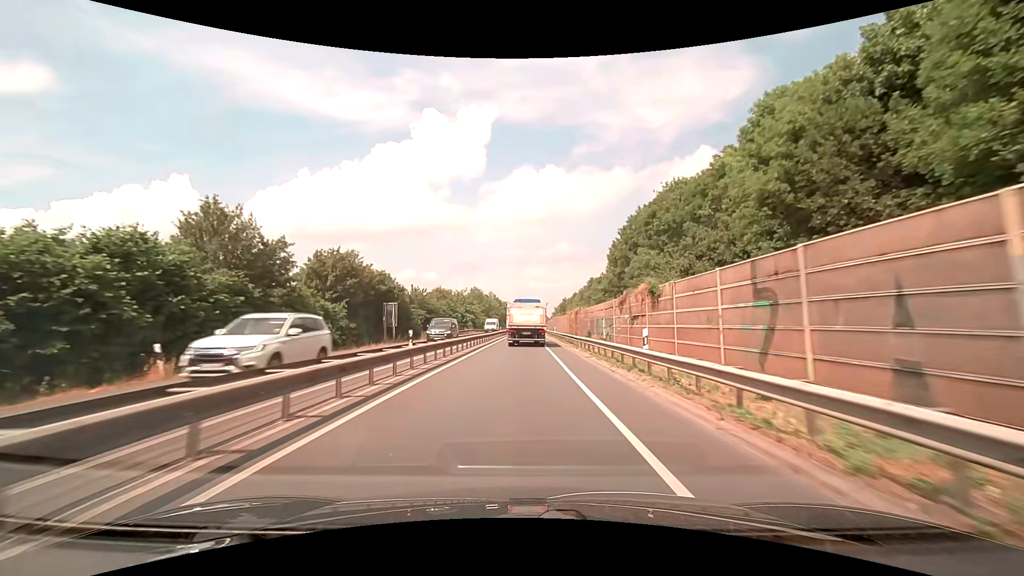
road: trunk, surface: asphalt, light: Day
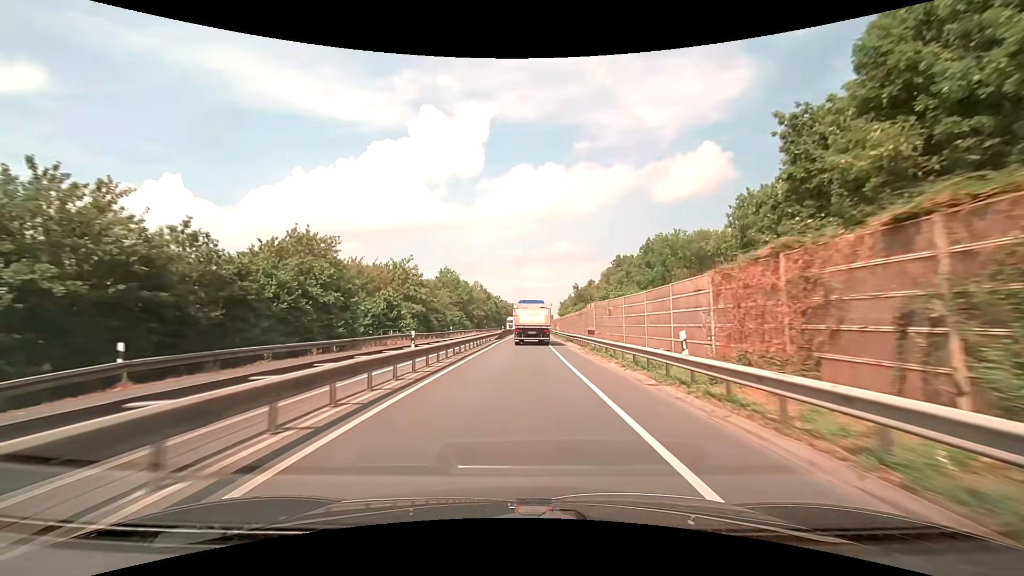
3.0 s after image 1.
(+0.4, +51.1) m; +1°
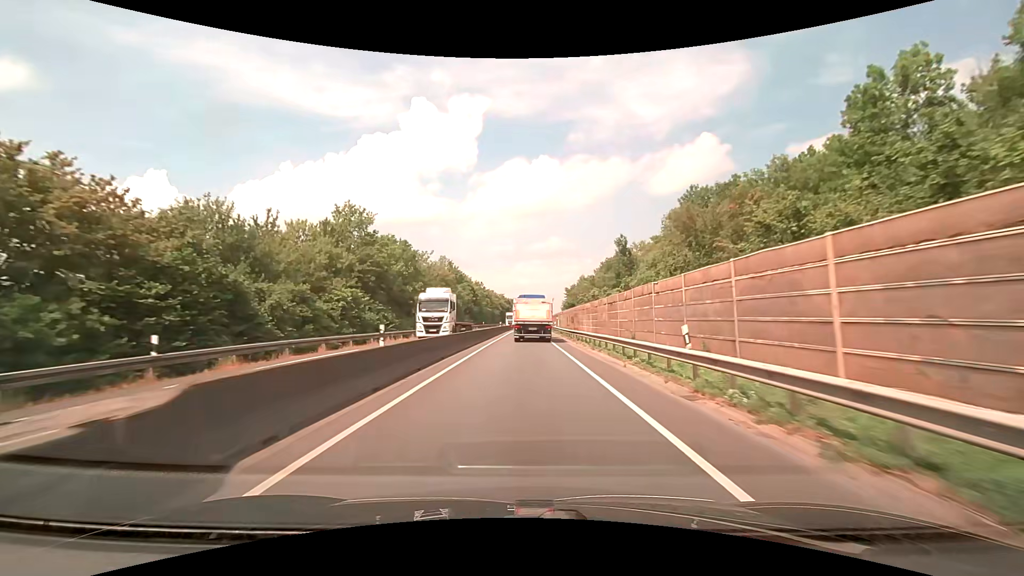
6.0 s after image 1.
(+0.5, +52.4) m; +1°
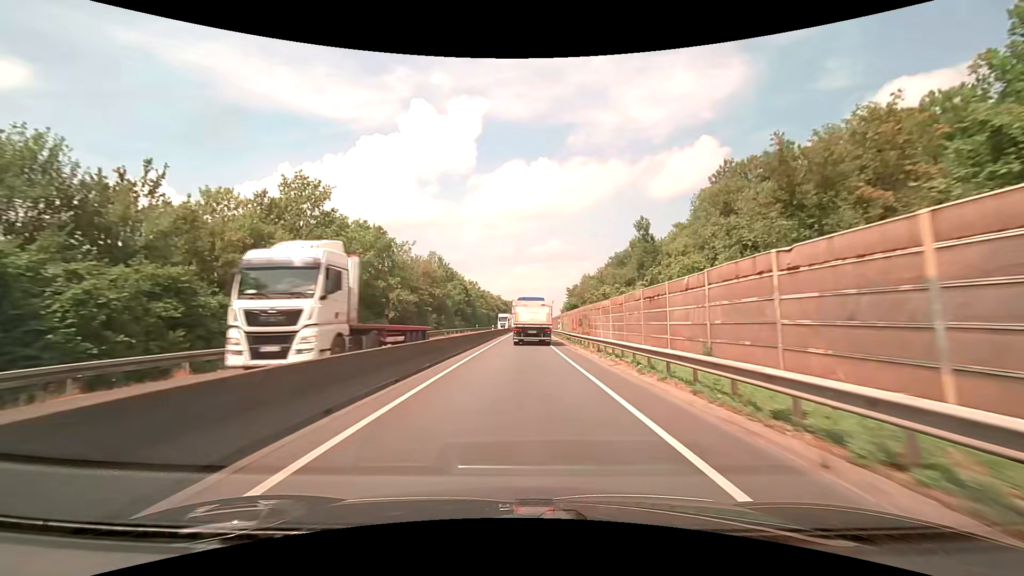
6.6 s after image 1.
(0.0, +10.2) m; +1°
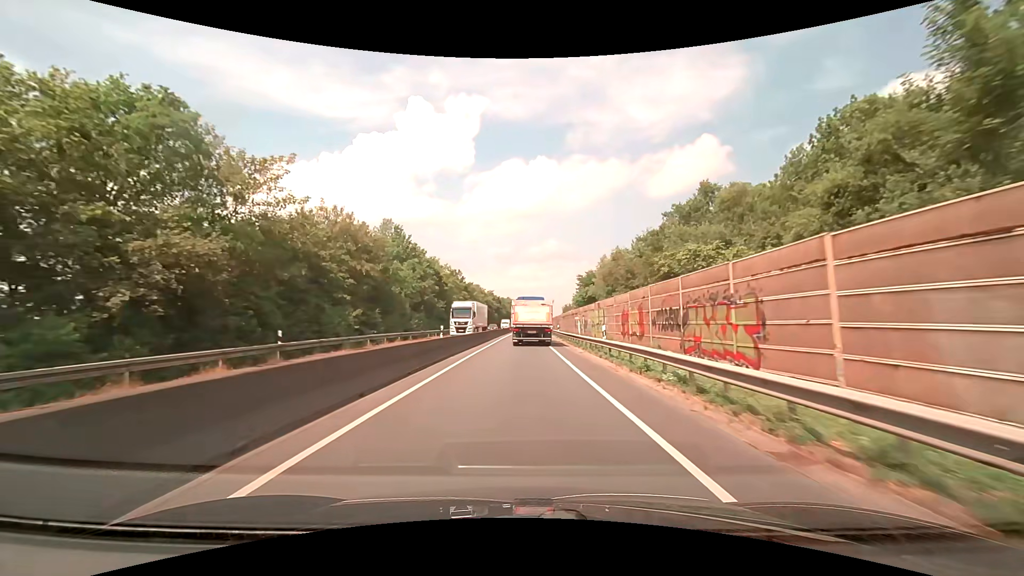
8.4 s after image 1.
(0.0, +30.3) m; 0°
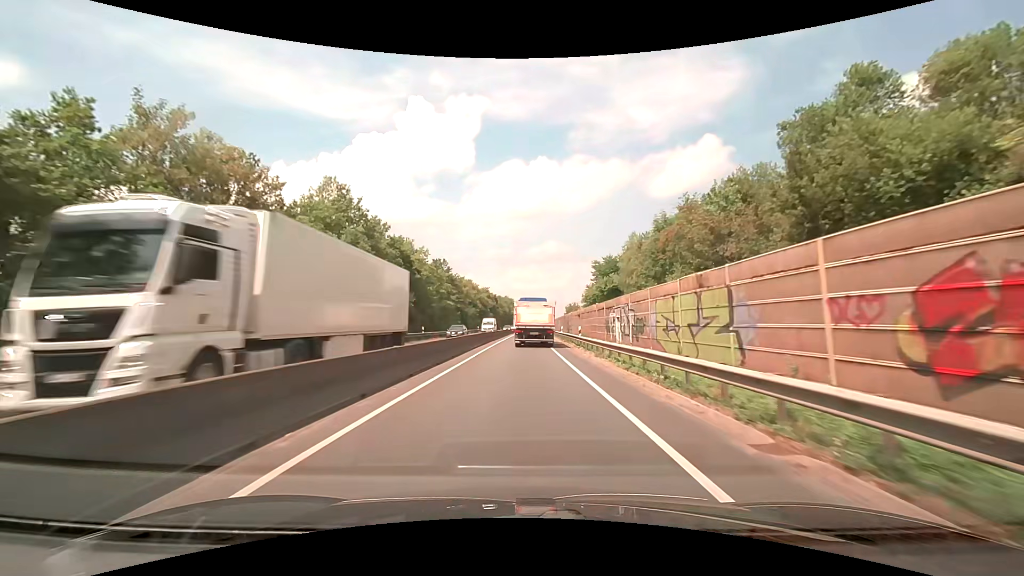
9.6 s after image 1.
(0.0, +19.9) m; 0°
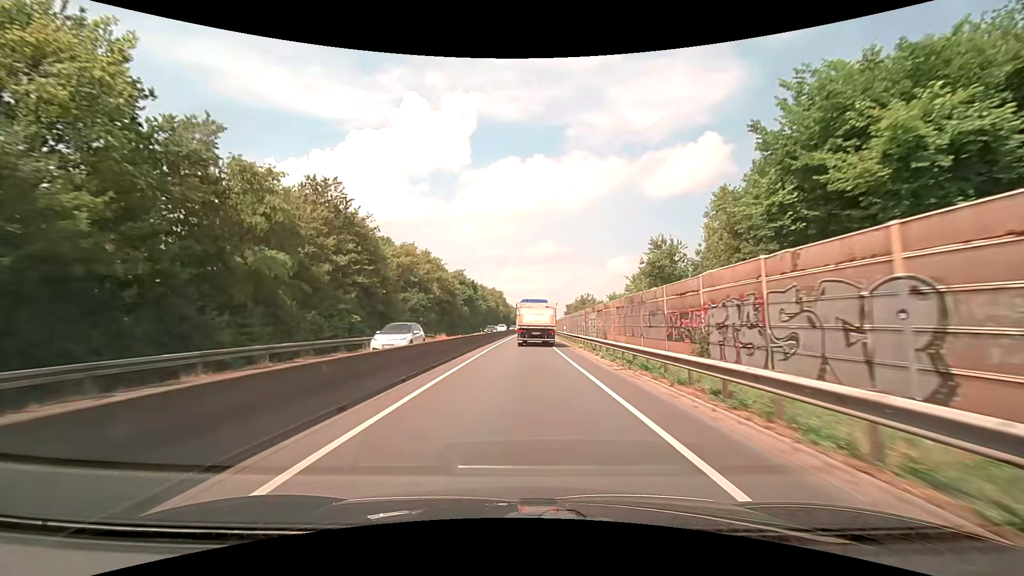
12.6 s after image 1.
(+0.2, +49.8) m; +1°
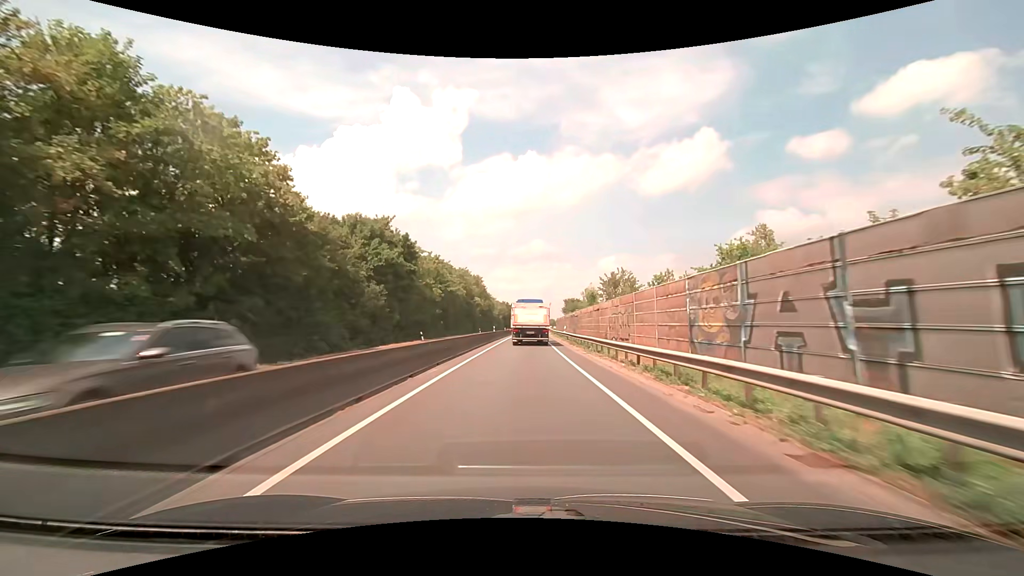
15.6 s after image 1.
(+0.5, +51.3) m; +1°
(0, +10) (0, +20) (0, +30) (0, +40) (0, +50) (+1, +60) (+1, +70) (+1, +80) (+2, +90) (+2, +100) m
